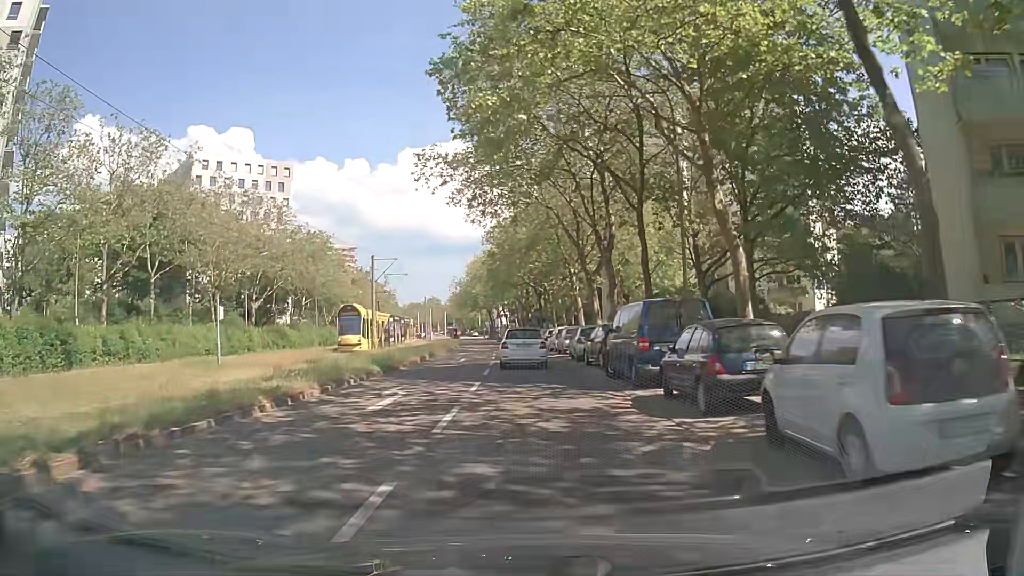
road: tertiary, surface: asphalt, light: Day
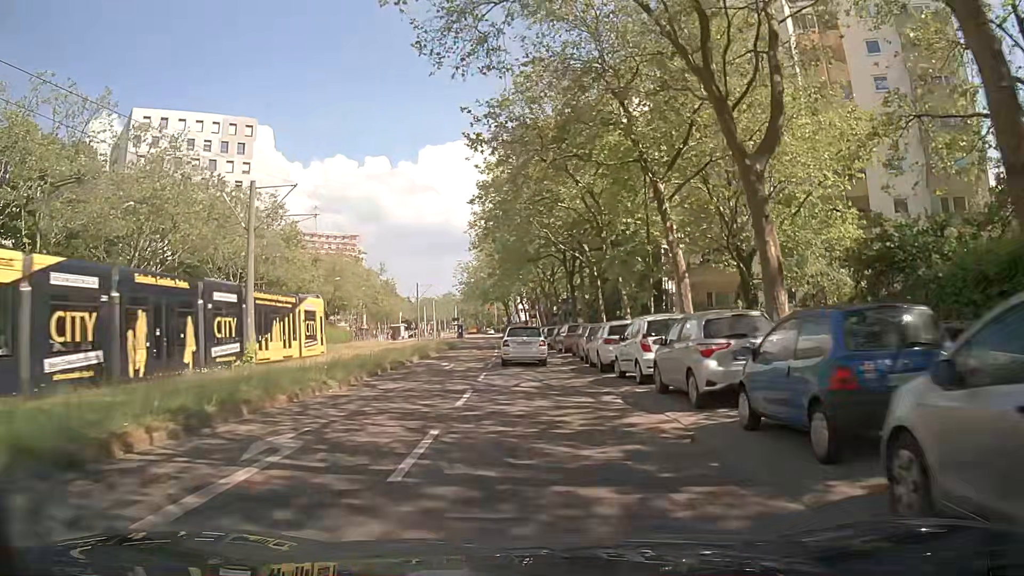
(-0.3, +27.0) m; -2°
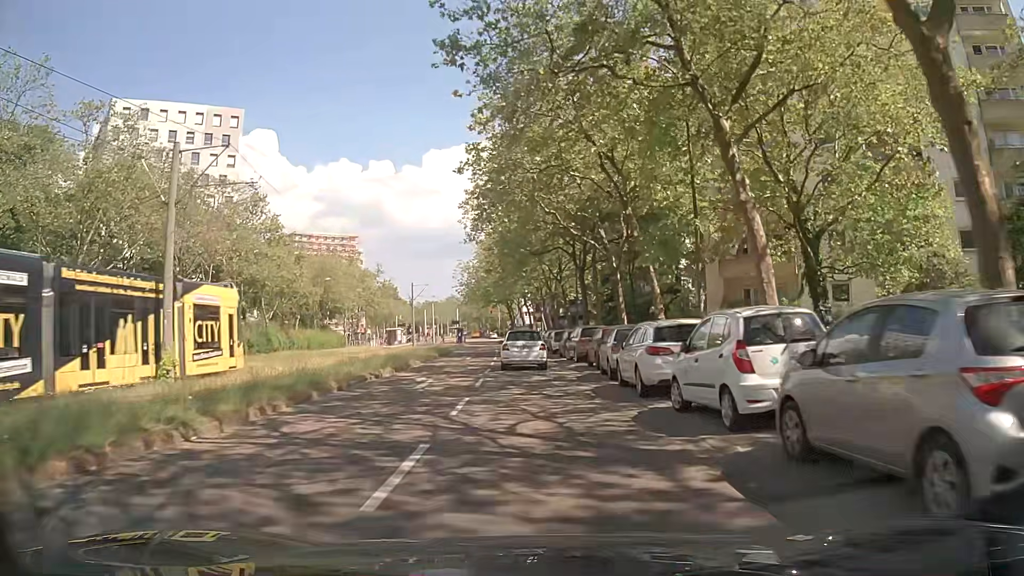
(0.0, +6.8) m; -1°
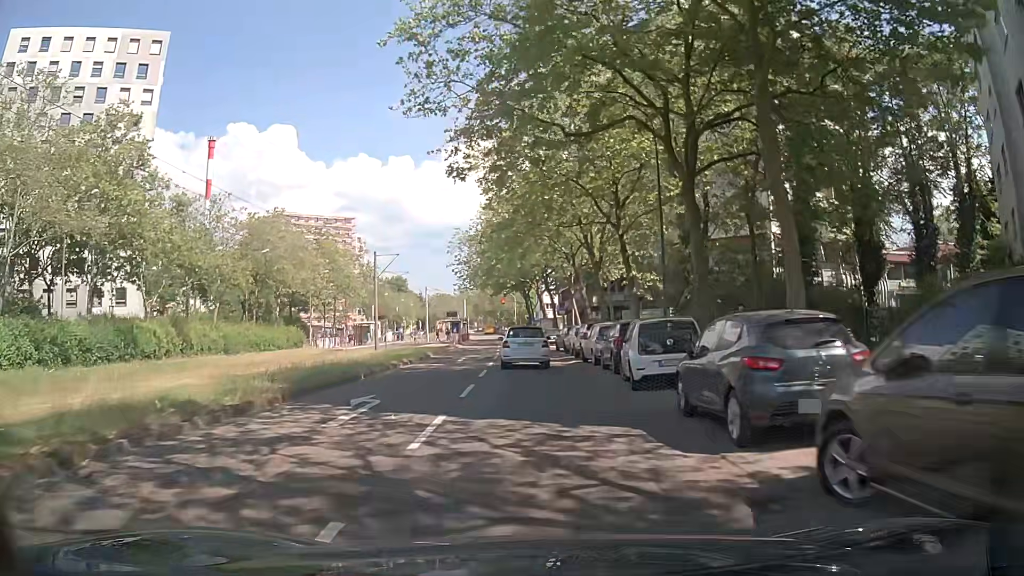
(+0.1, +27.6) m; 0°
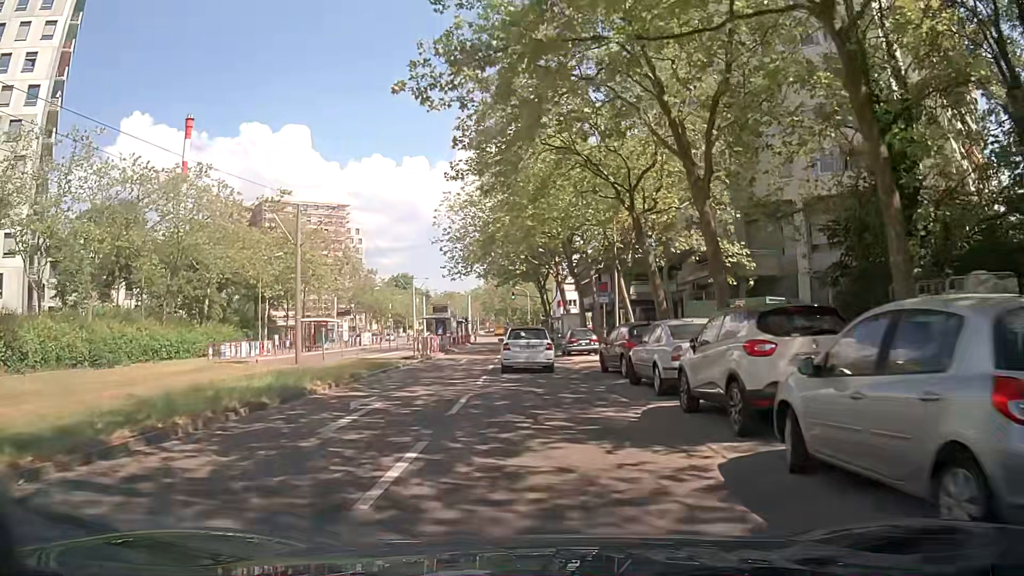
(-0.5, +20.3) m; -2°
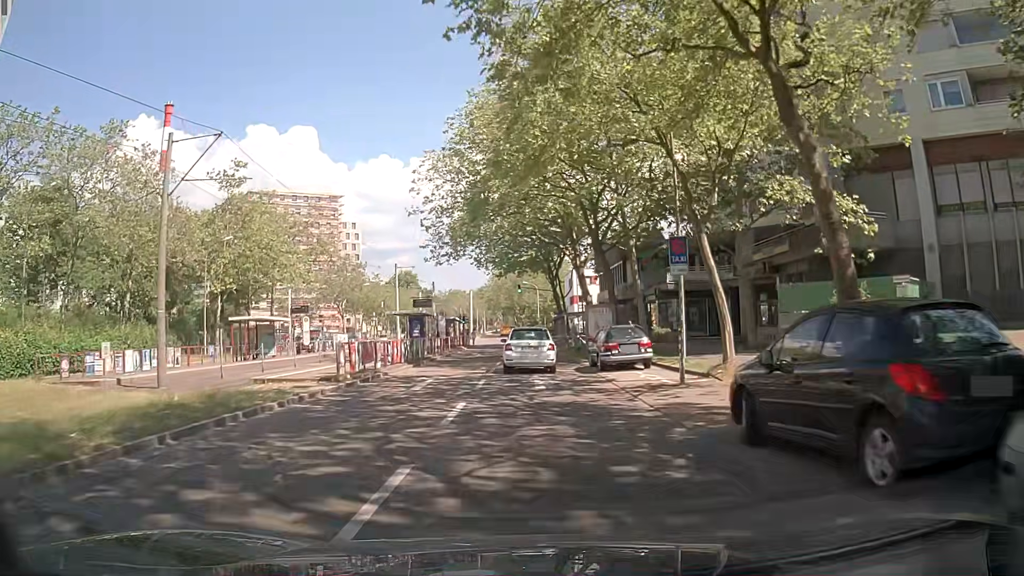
(-0.2, +13.3) m; -2°
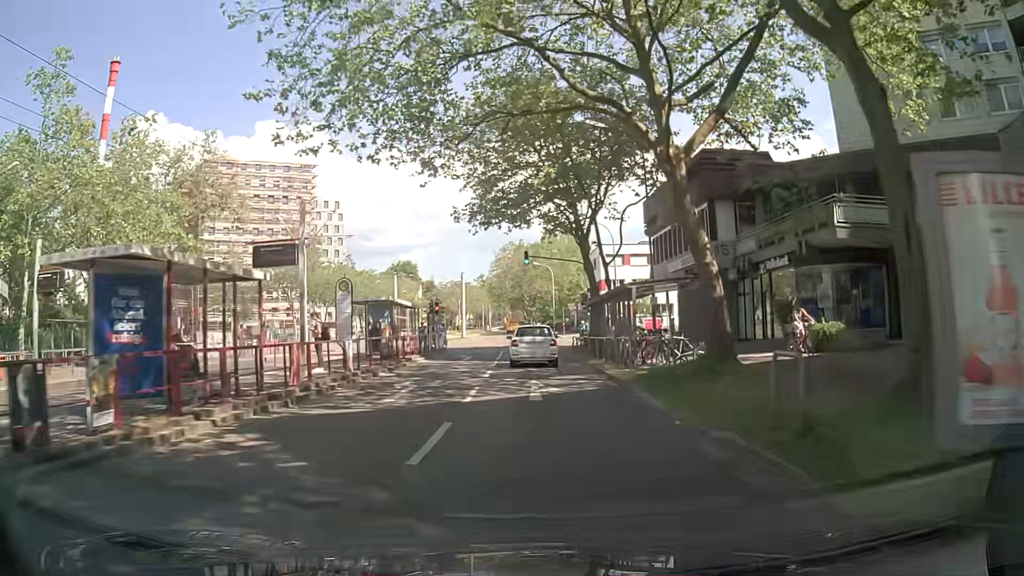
(+0.2, +26.6) m; -1°
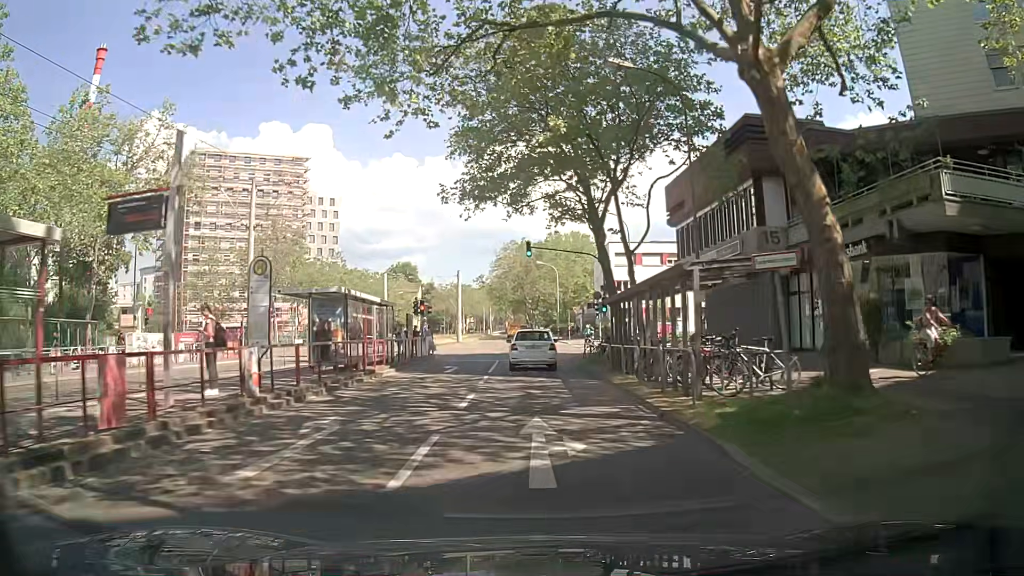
(+0.1, +6.8) m; +1°
(0, +10) (0, +20) (-1, +30) (-1, +40) (-2, +50) (-3, +60) (-4, +70) (-5, +80) (-5, +90) (-6, +100) m
